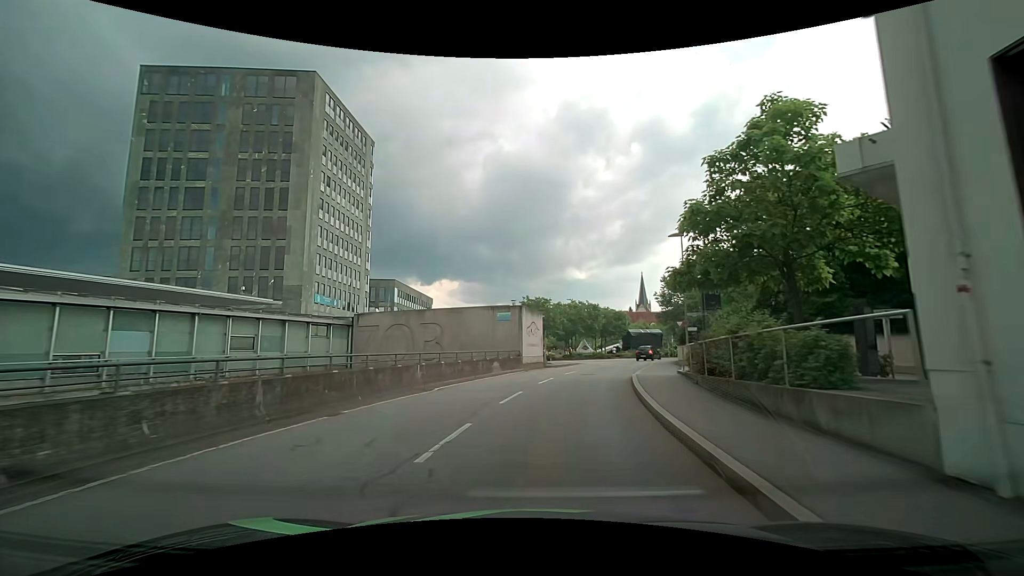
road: residential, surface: asphalt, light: Day
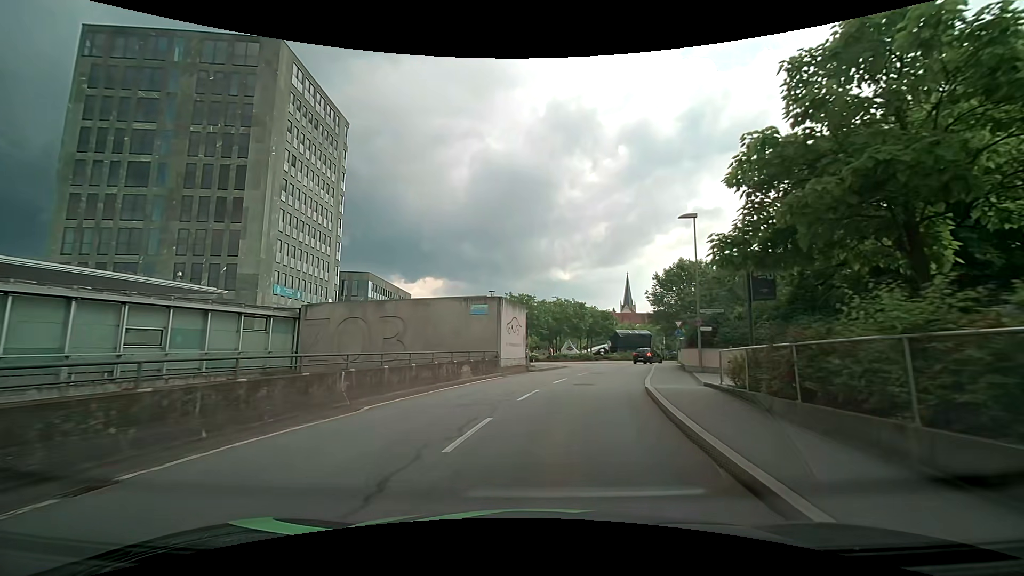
(+0.1, +5.5) m; +1°
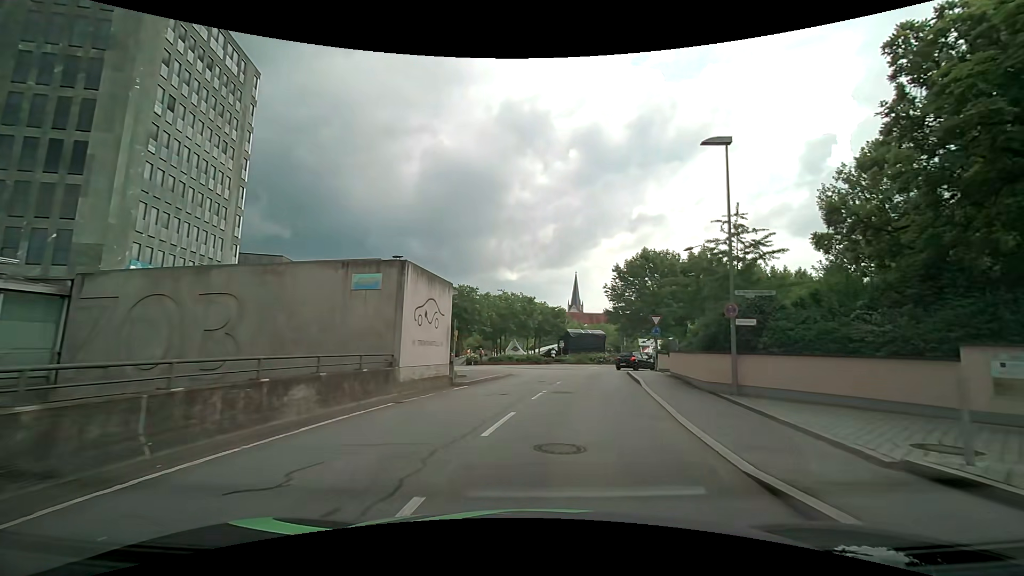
(+0.9, +10.7) m; +8°
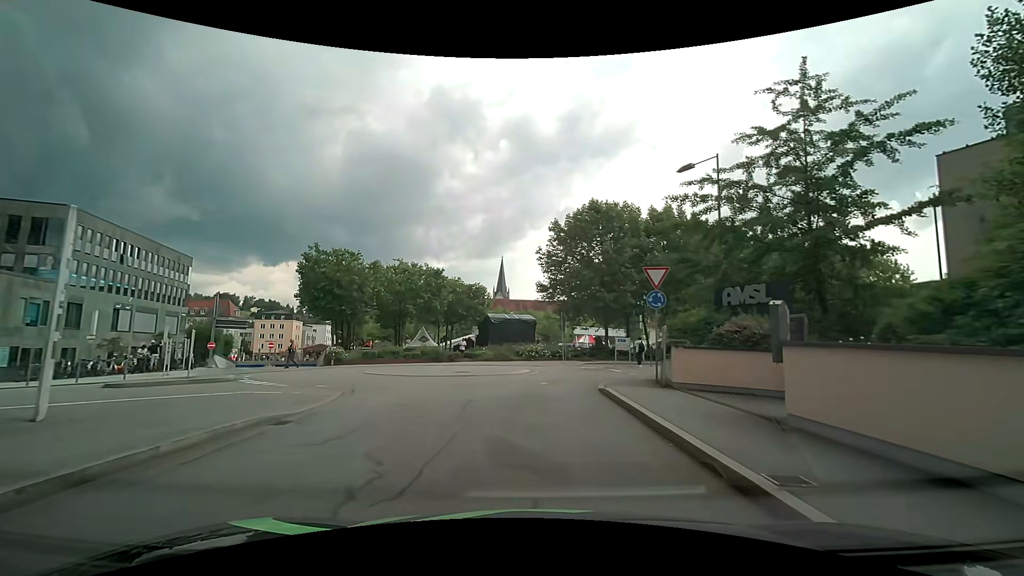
(+2.0, +18.4) m; +9°
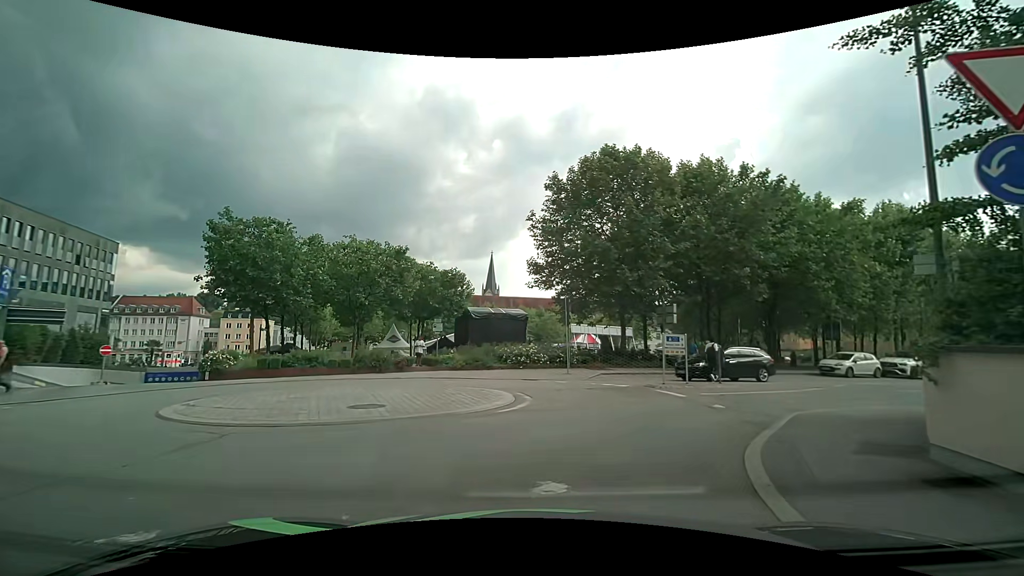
(+0.1, +11.8) m; +1°
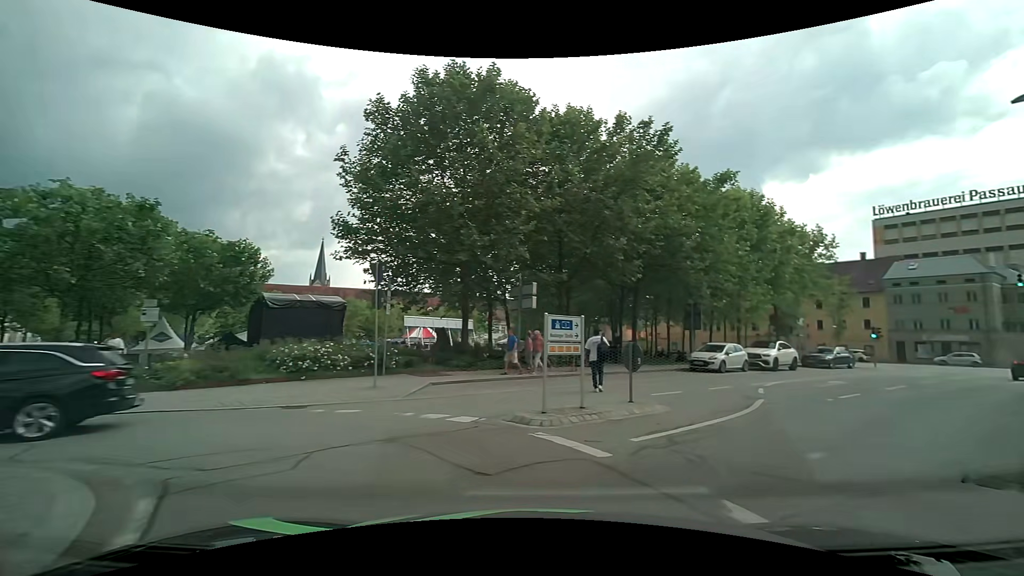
(+0.8, +9.0) m; +17°
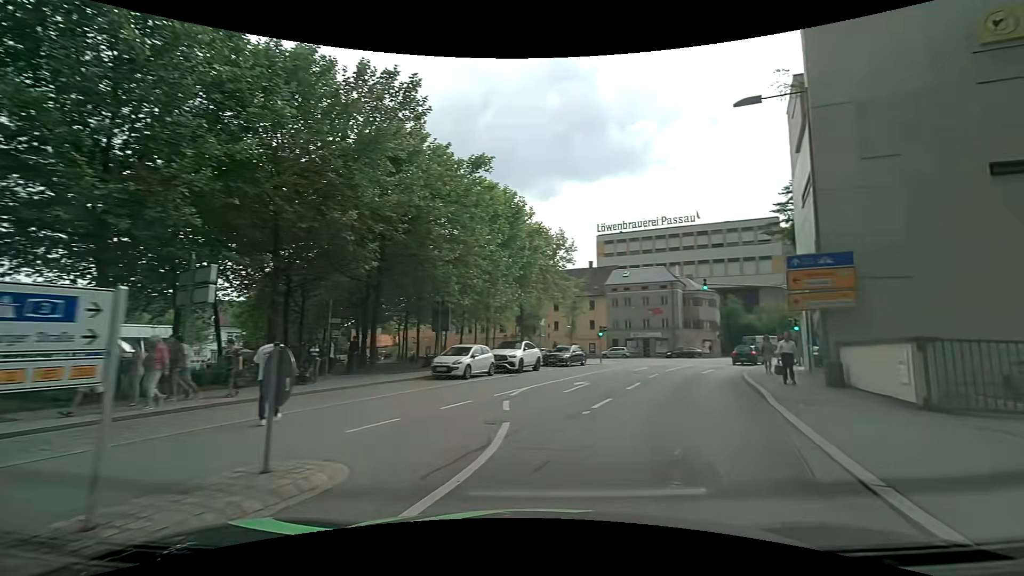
(+1.2, +5.1) m; +28°
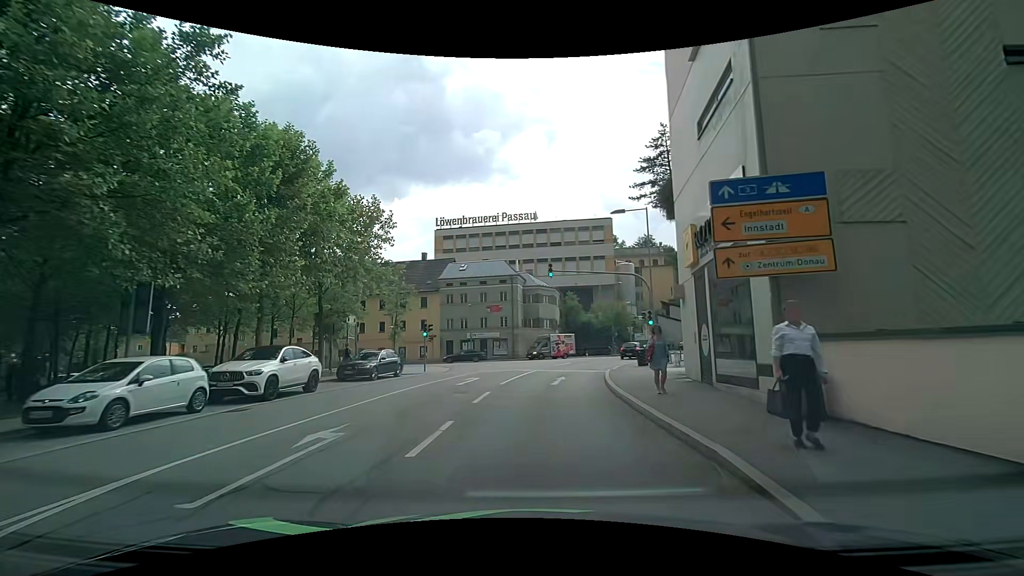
(+1.9, +9.4) m; +19°
(0, +10) (+1, +20) (+2, +30) (+4, +40) (+8, +49) (+14, +57) (+21, +64) (+28, +71) (+35, +78) (+43, +84) m
